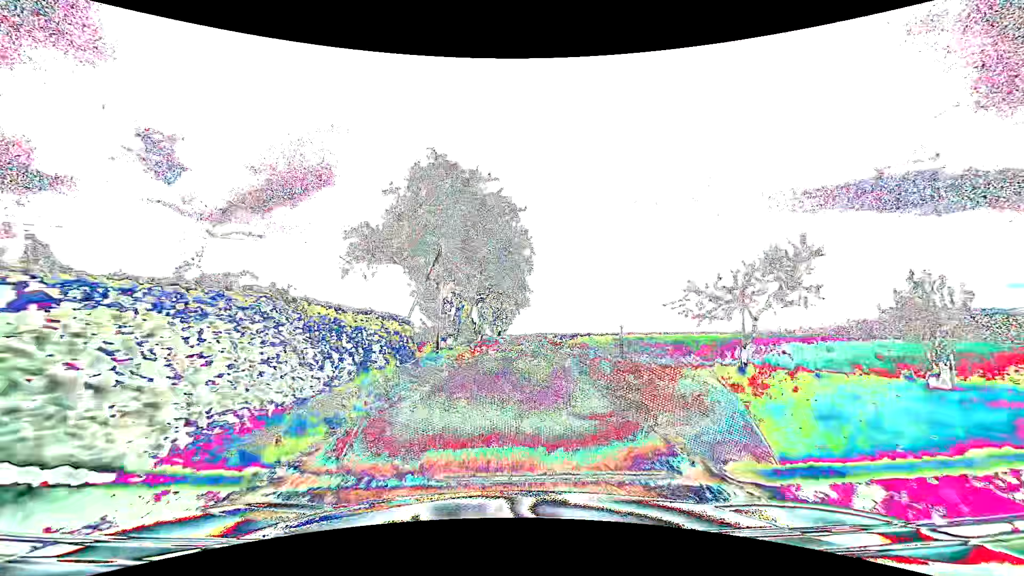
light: Day
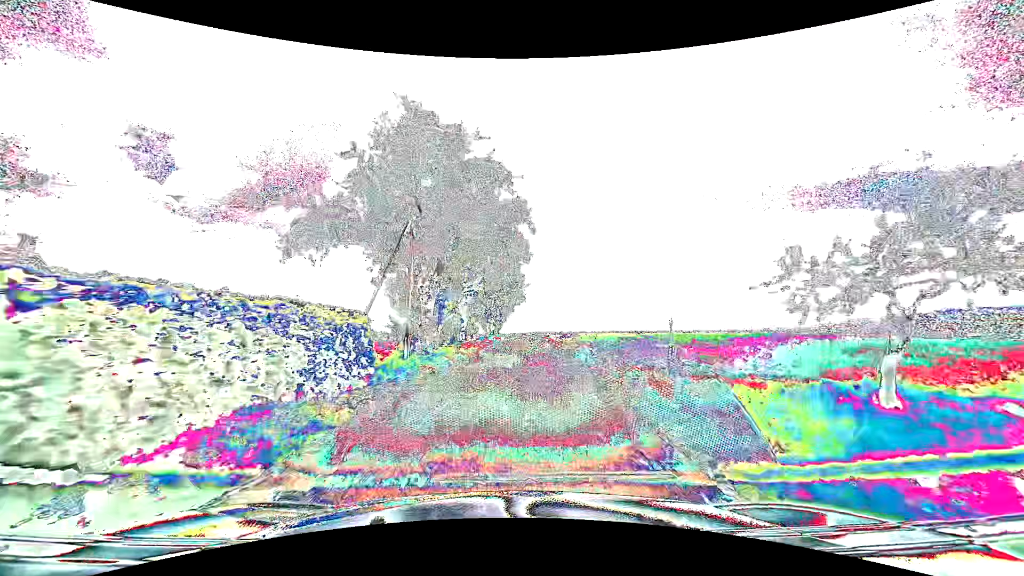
(+0.1, +5.9) m; +1°
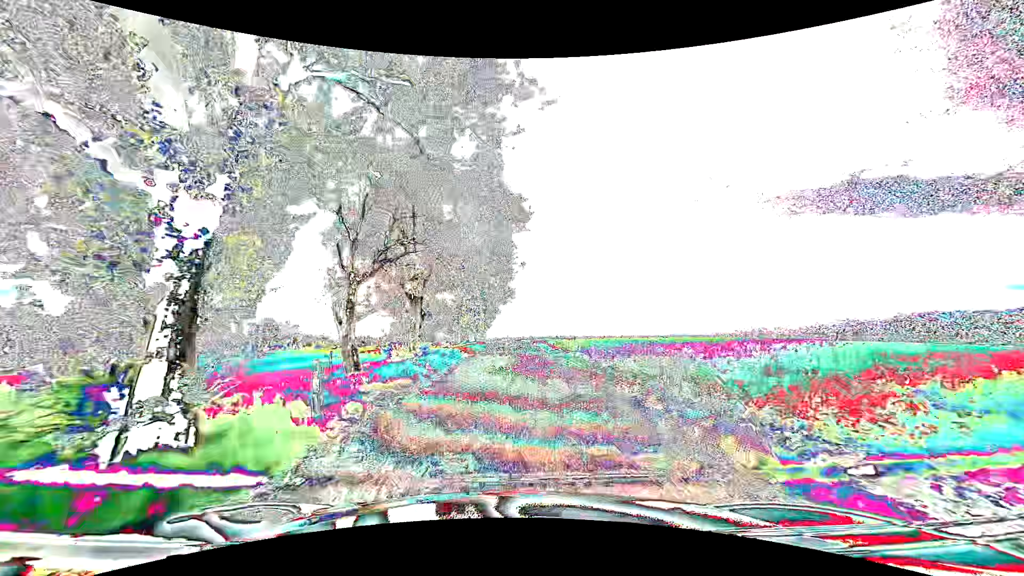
(+0.2, +16.3) m; +1°
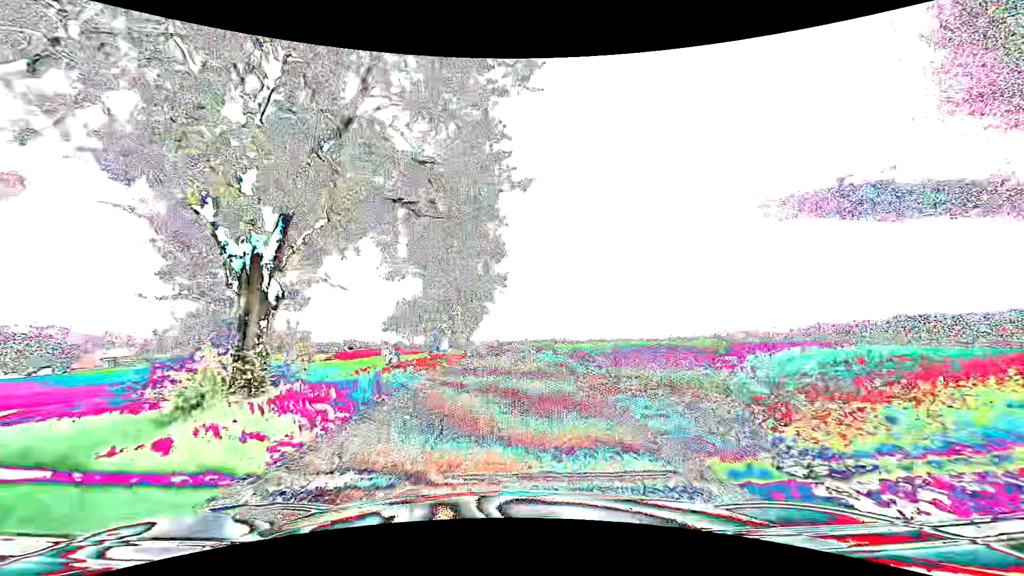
(+0.3, +15.8) m; +1°
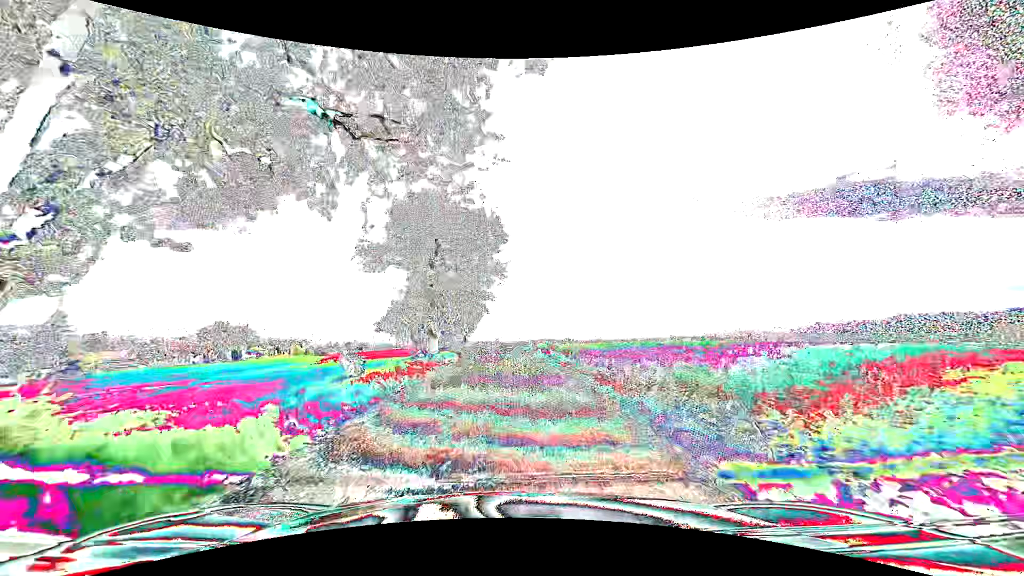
(+0.1, +5.8) m; +1°
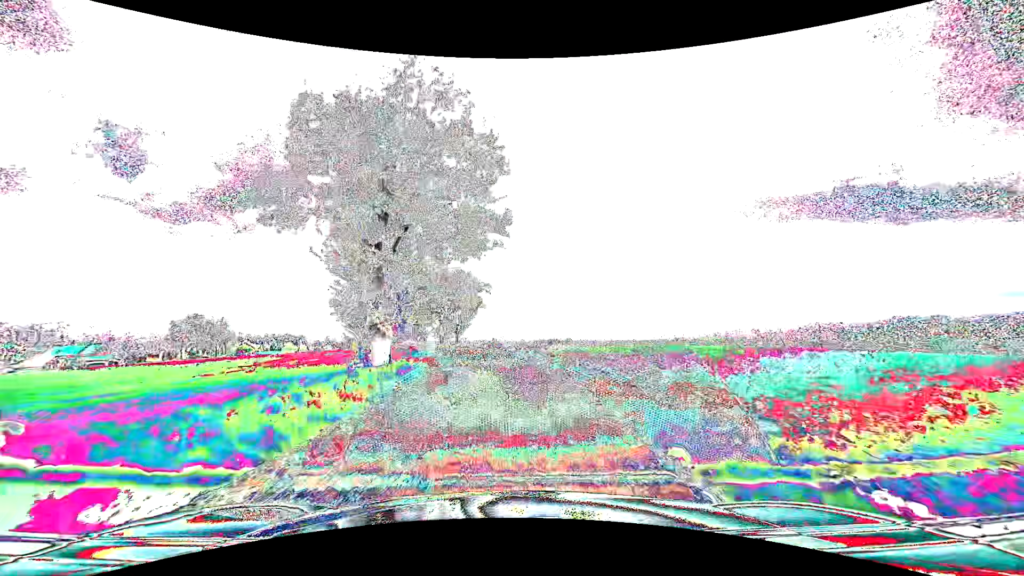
(-0.1, +12.6) m; -1°
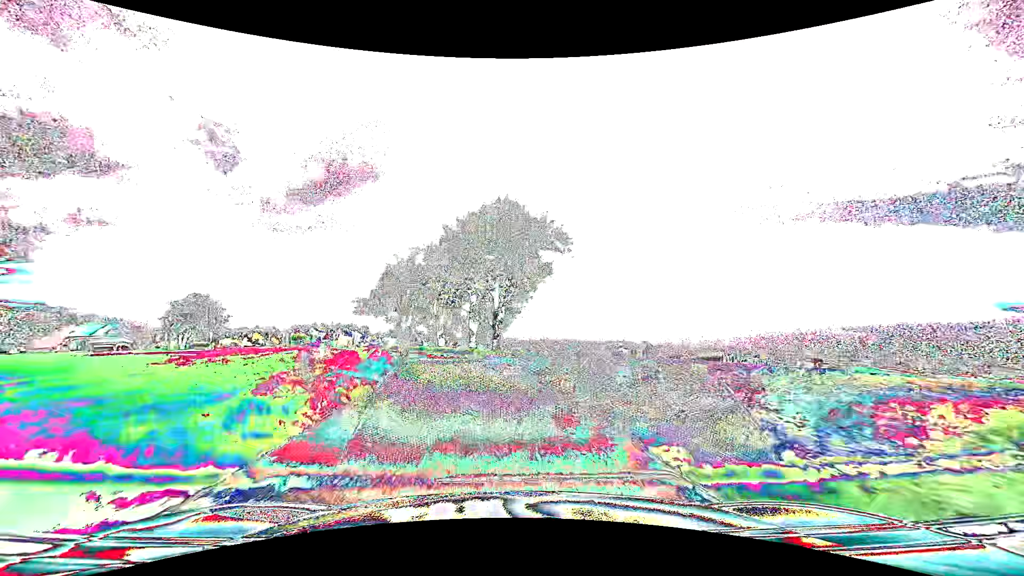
(-1.2, +34.5) m; -7°
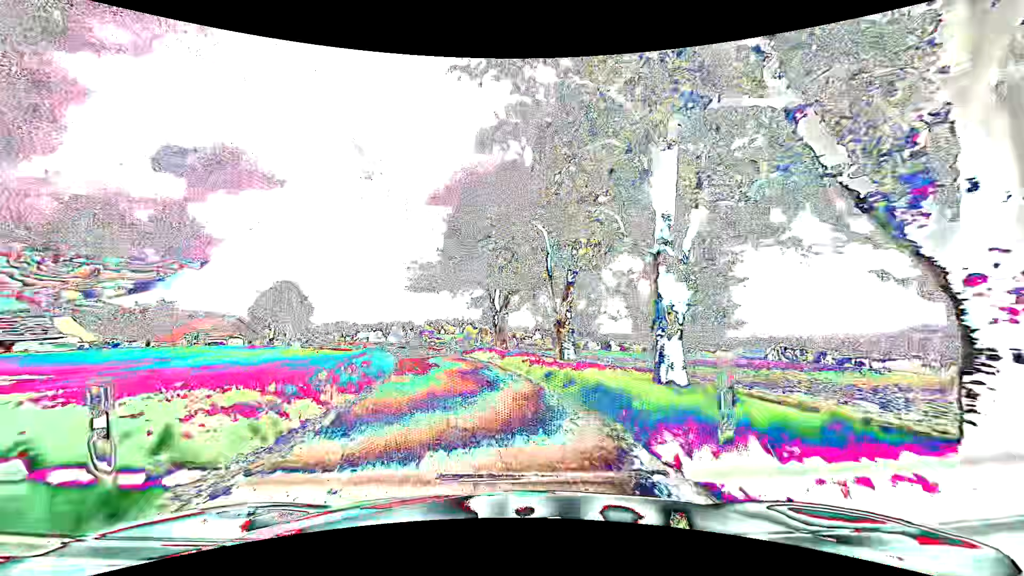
(-3.2, +29.1) m; -15°
(-1, +10) (-2, +20) (-4, +30) (-7, +39) (-10, +49) (-14, +58) (-18, +67) (-22, +76) (-26, +85) (-30, +95) m
